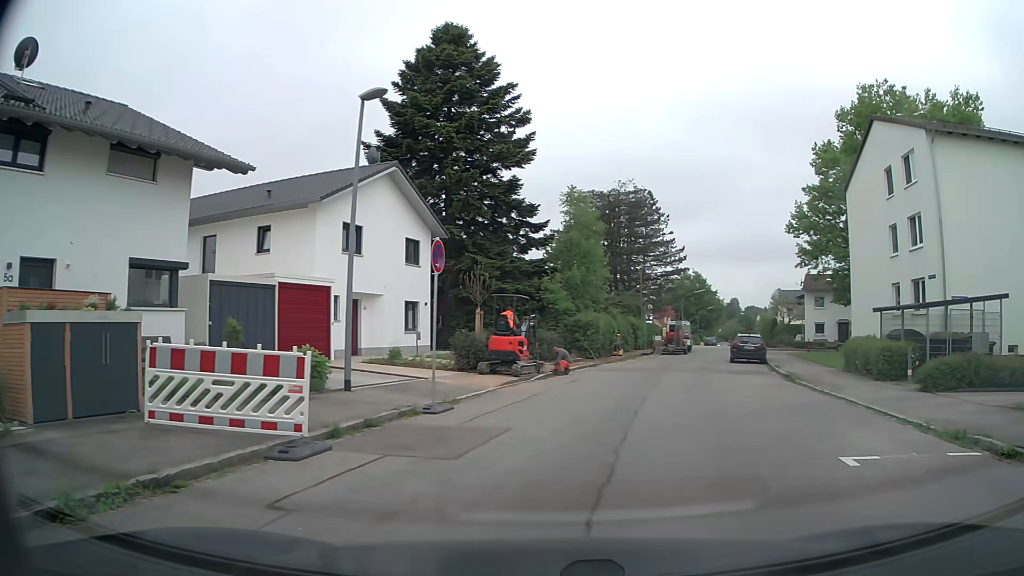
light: Day
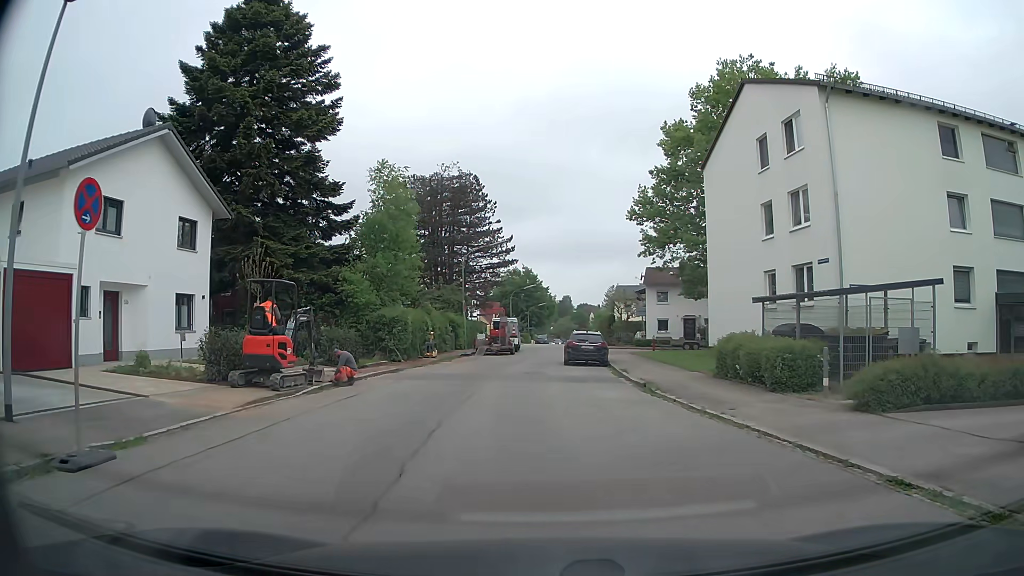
(+0.9, +5.3) m; +15°
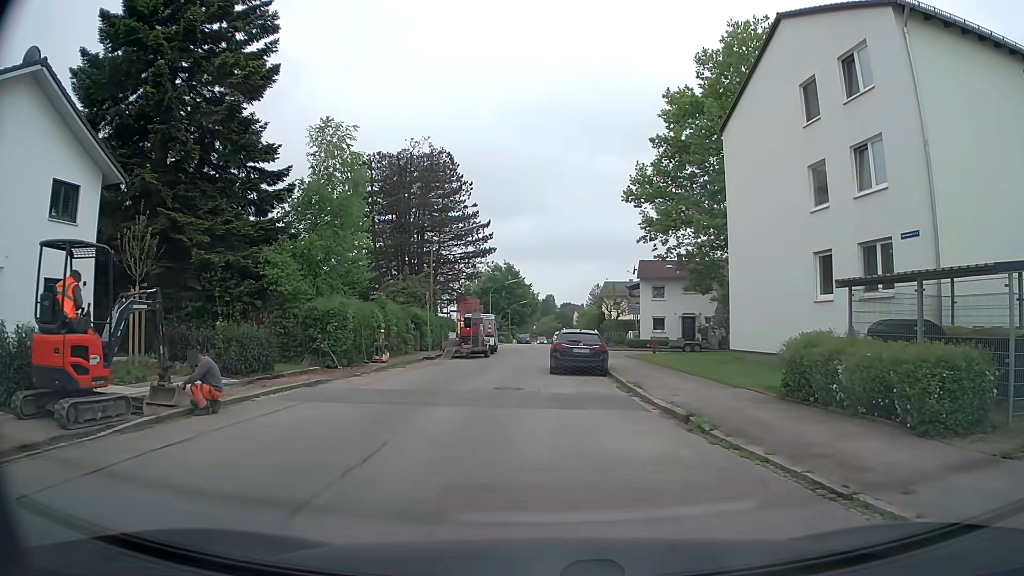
(-0.1, +6.7) m; +1°
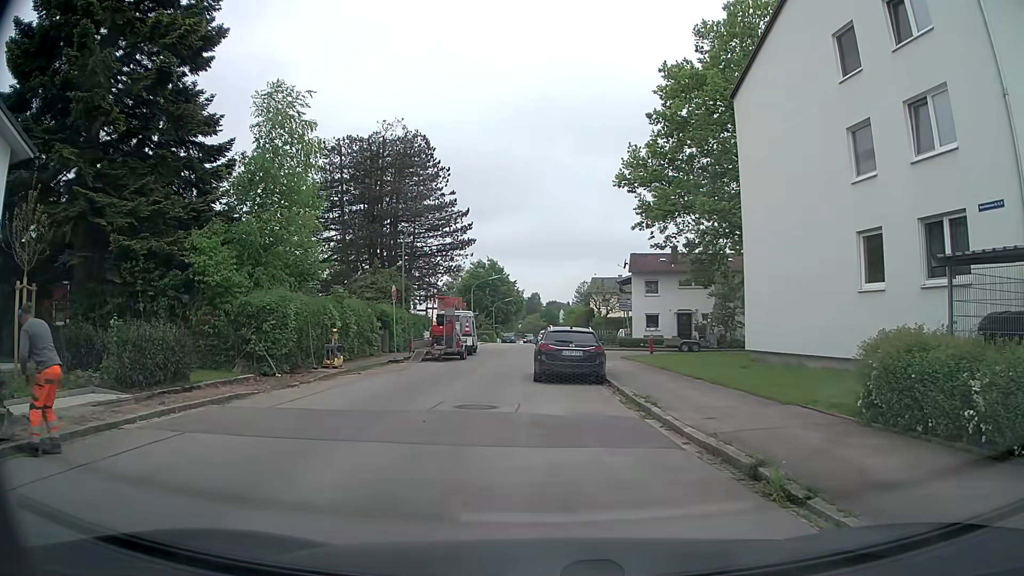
(0.0, +4.0) m; +1°
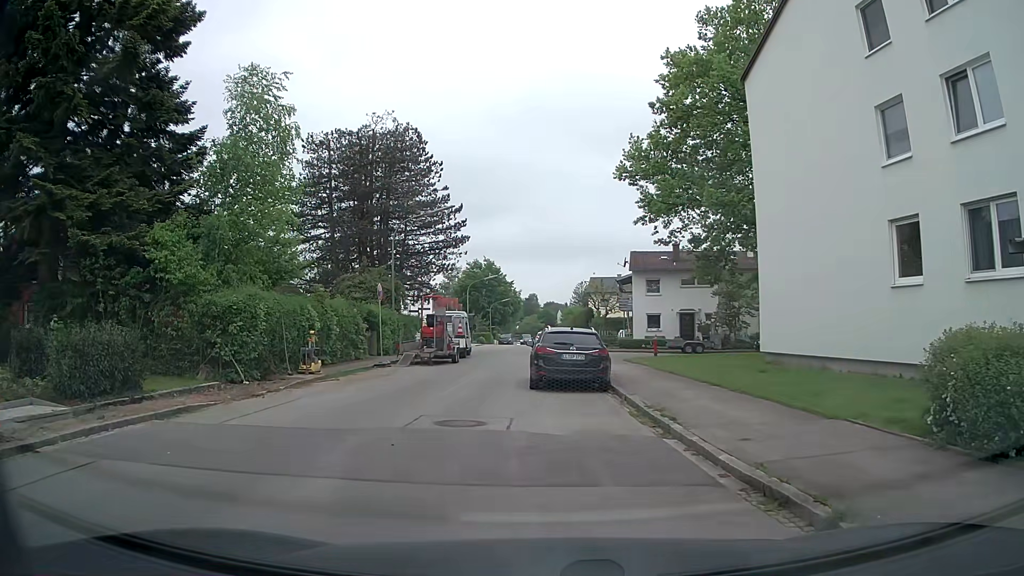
(0.0, +1.9) m; +2°
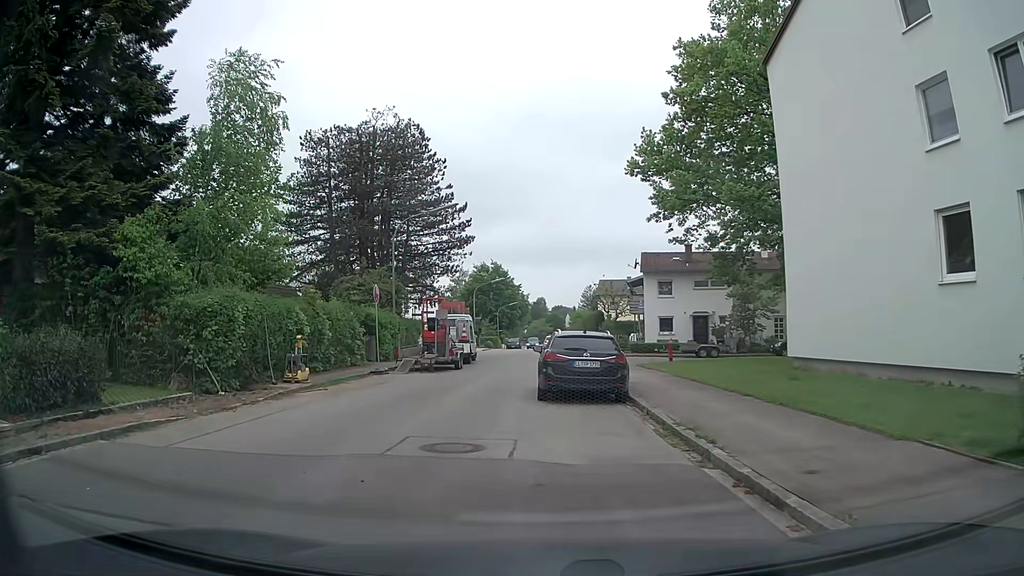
(0.0, +1.7) m; -2°
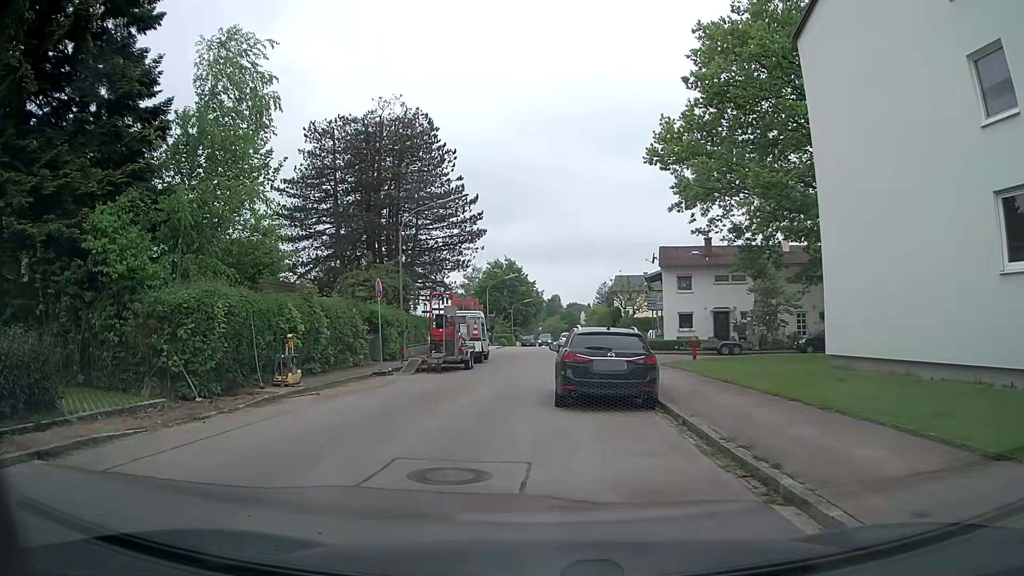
(0.0, +1.7) m; -1°
